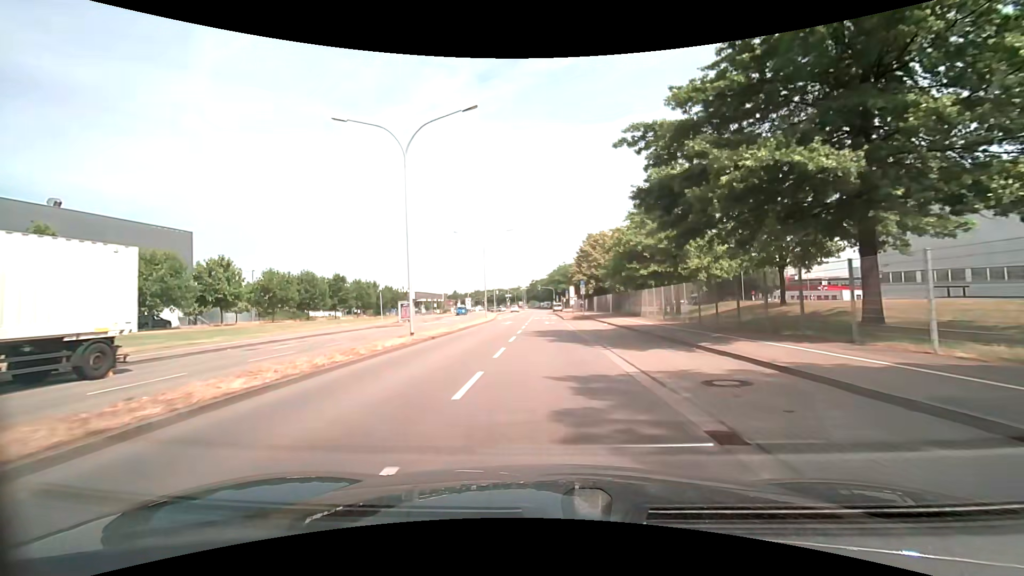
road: secondary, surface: asphalt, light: Day
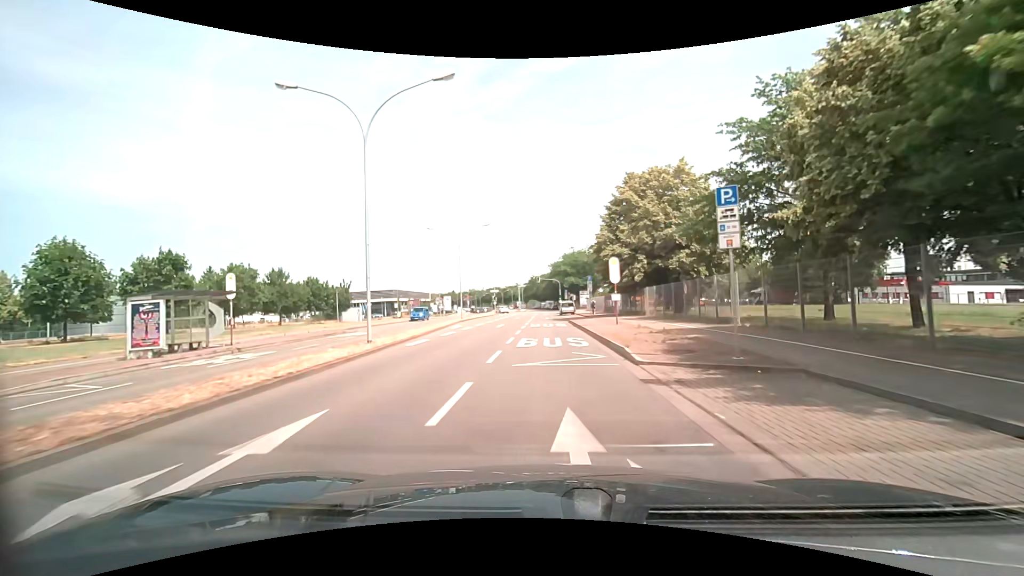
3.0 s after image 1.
(-0.1, +37.4) m; 0°
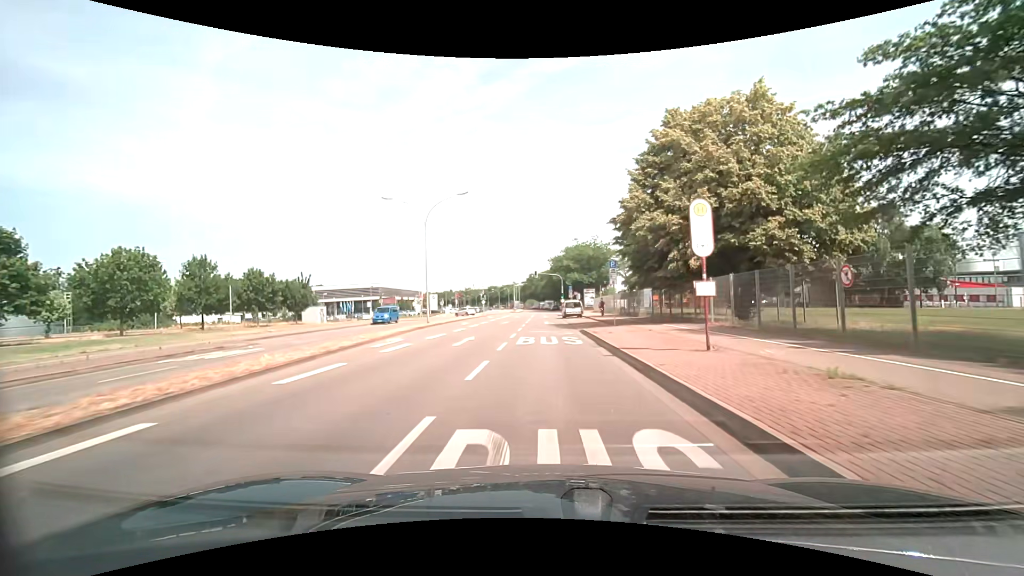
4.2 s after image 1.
(0.0, +14.7) m; 0°
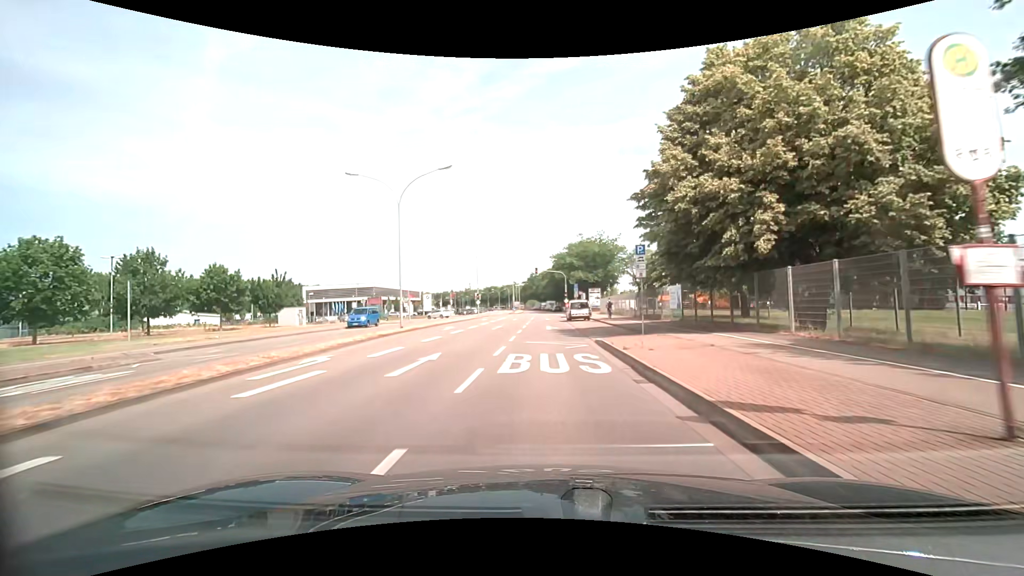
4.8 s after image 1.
(0.0, +7.3) m; 0°
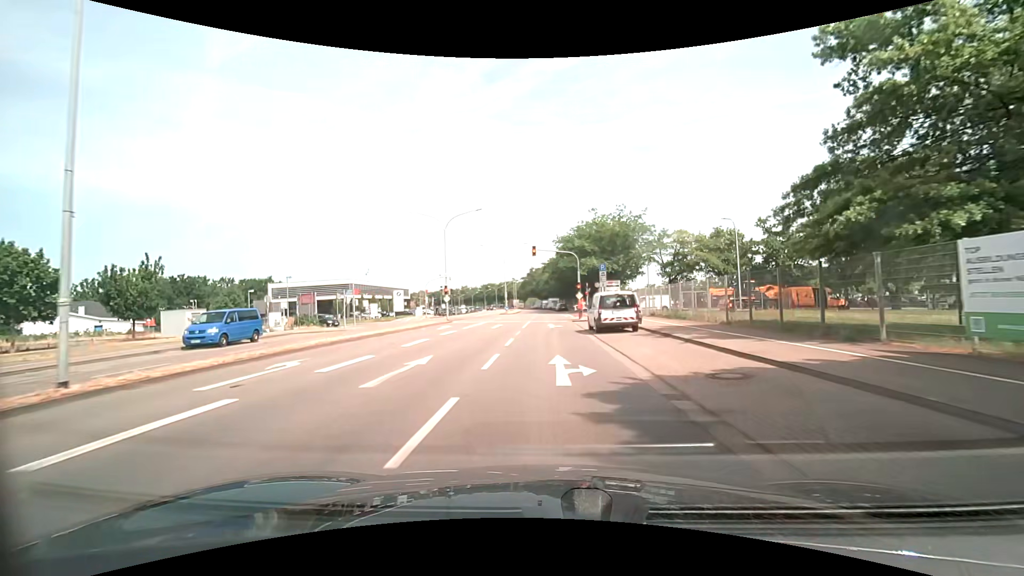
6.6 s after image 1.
(-0.1, +21.5) m; 0°
(0, +10) (0, +20) (0, +30) (0, +40) (0, +50) (0, +60) (0, +70) (0, +80) (0, +90) (0, +100) m
